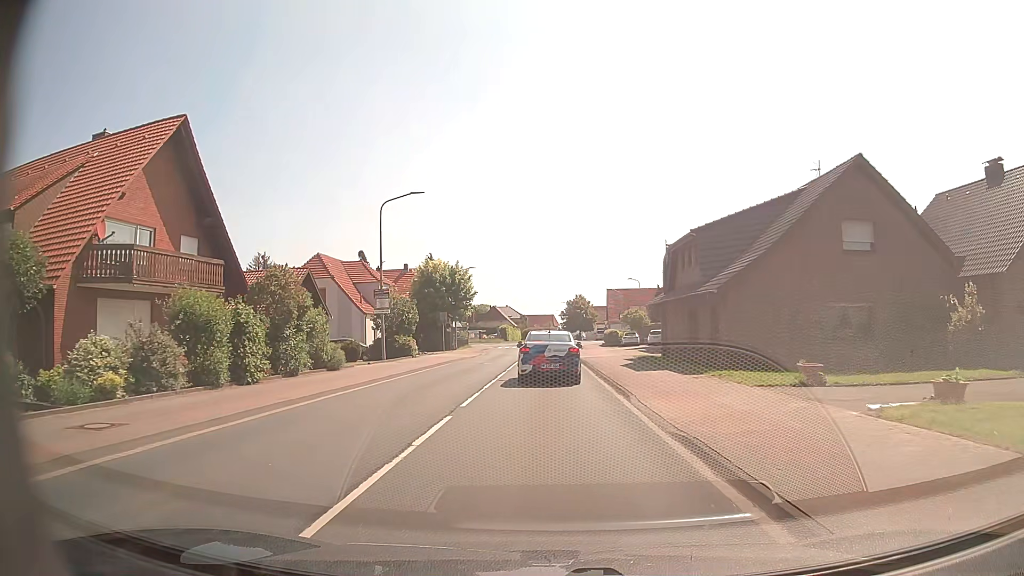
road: primary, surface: asphalt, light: Day
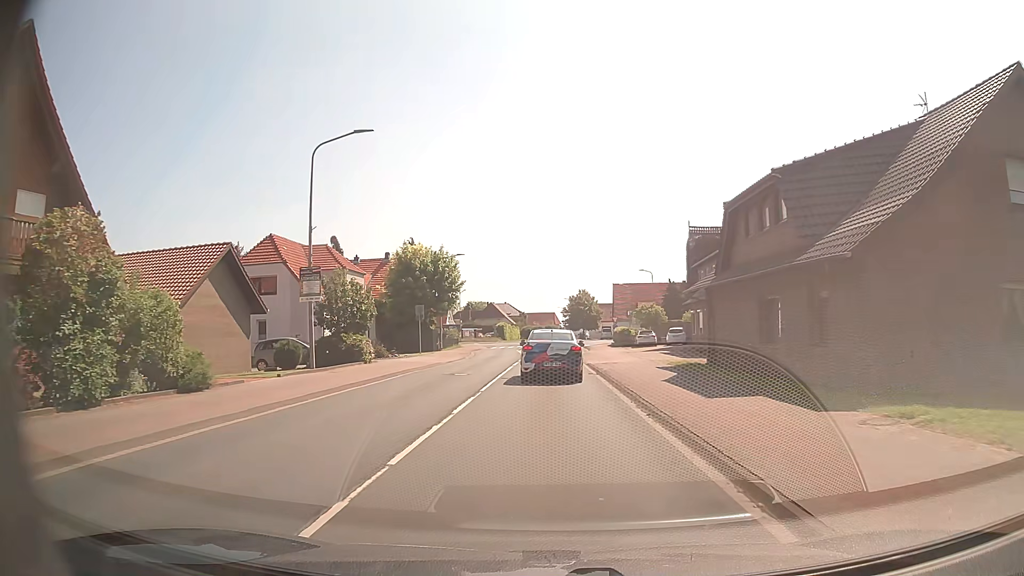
(0.0, +10.6) m; 0°
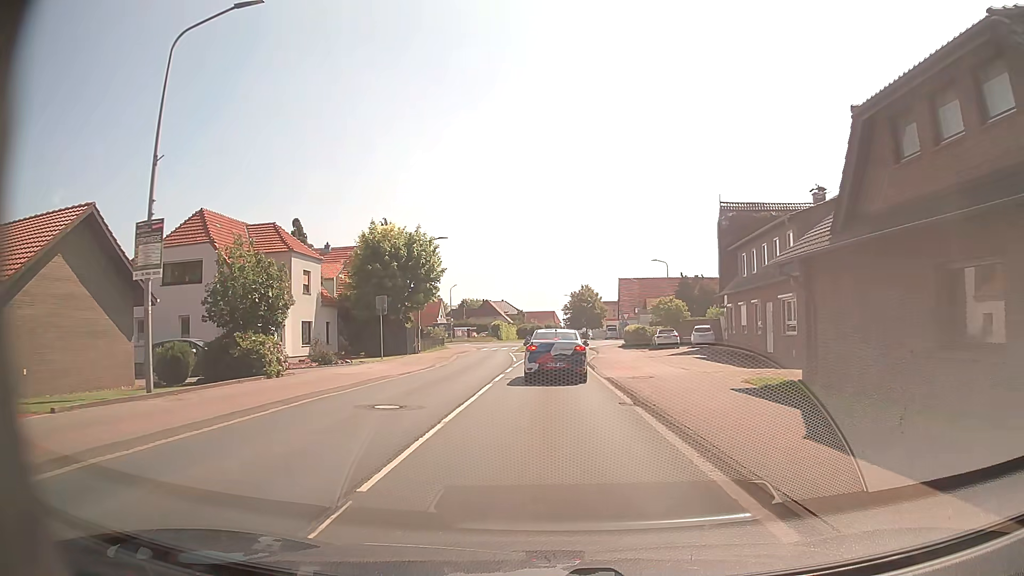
(0.0, +10.4) m; 0°
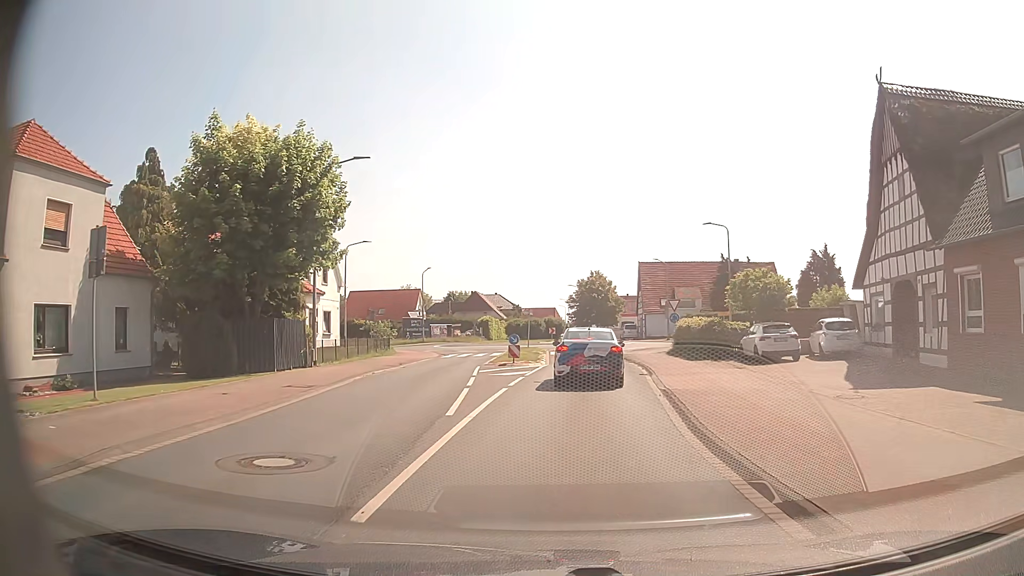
(-0.1, +23.4) m; 0°
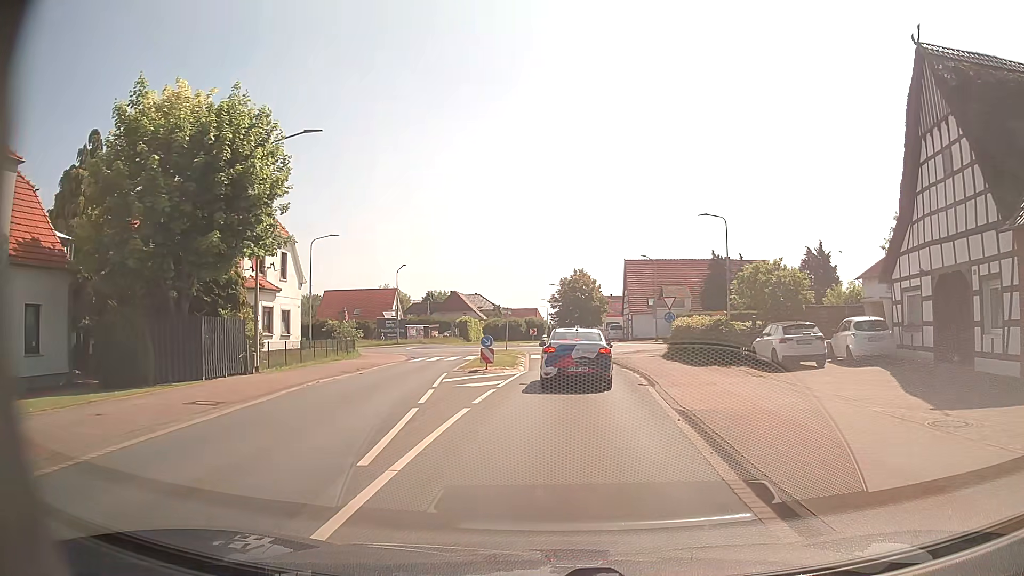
(0.0, +4.1) m; +1°
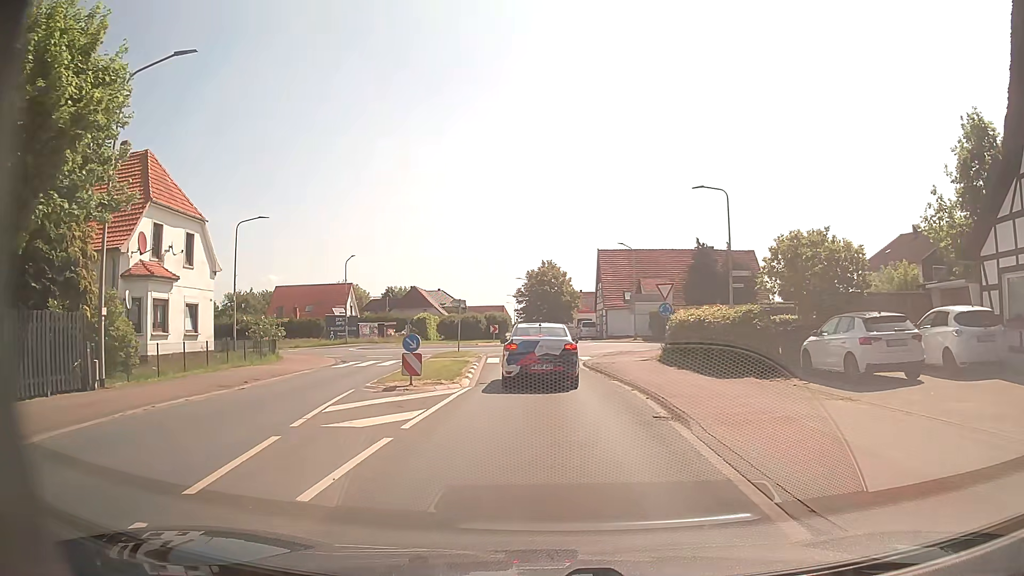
(+0.2, +7.8) m; +3°
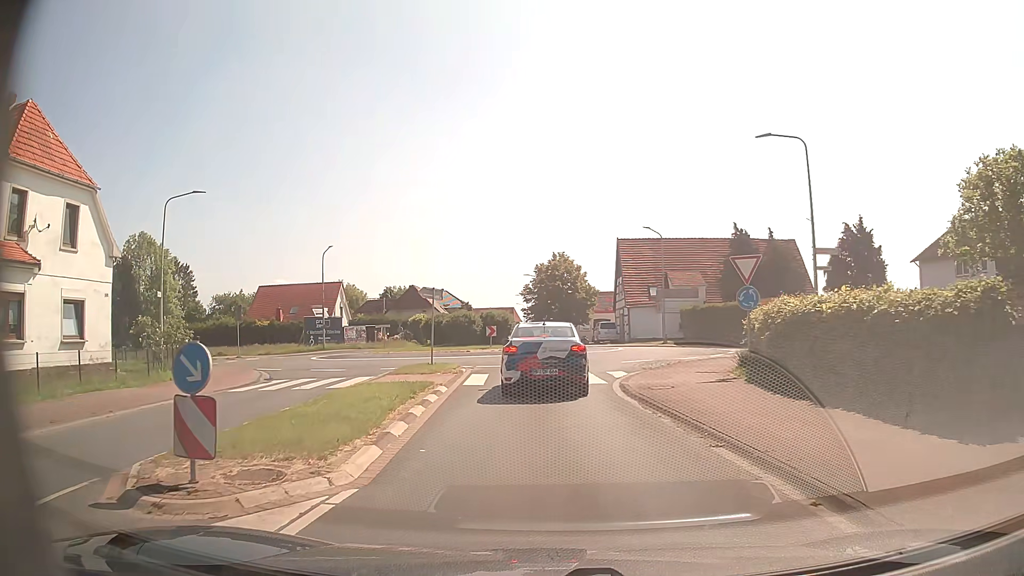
(0.0, +10.1) m; 0°
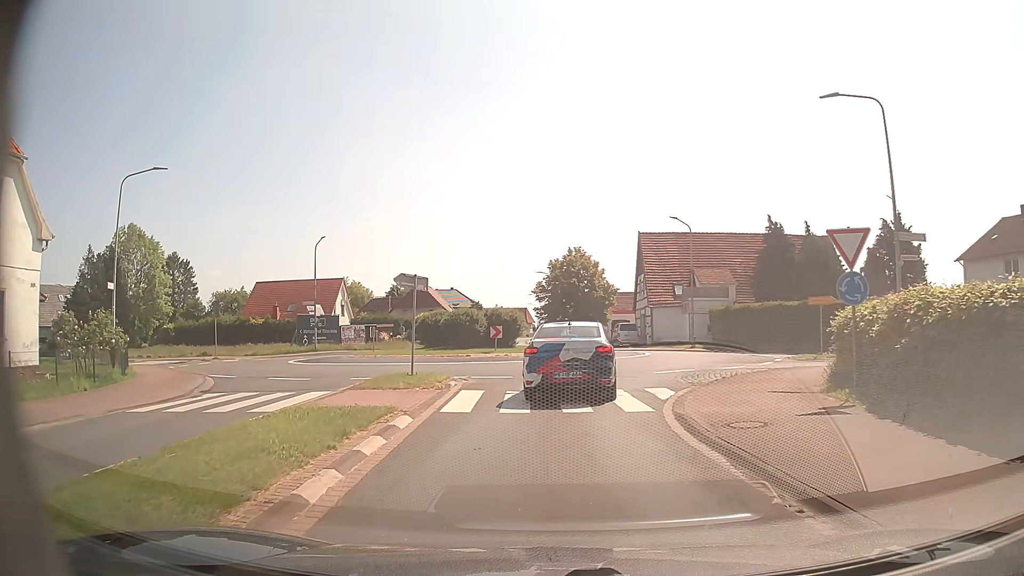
(-0.1, +5.4) m; -1°
(0, +10) (+1, +20) (+6, +29) (+7, +38) (+1, +46) (-9, +47) (-18, +45) (-28, +46) (-38, +48) (-48, +51) m
